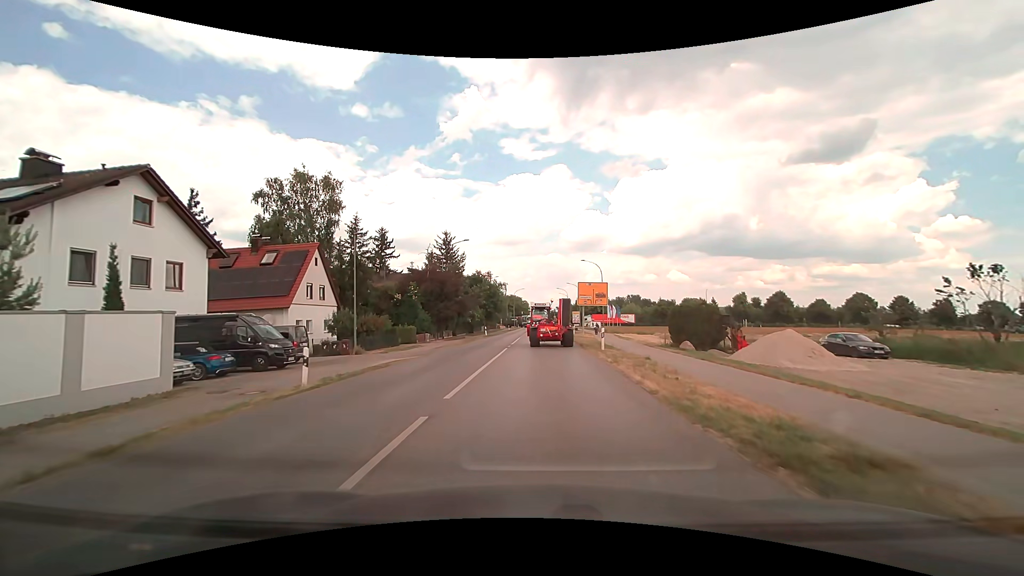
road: tertiary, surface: asphalt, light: Day
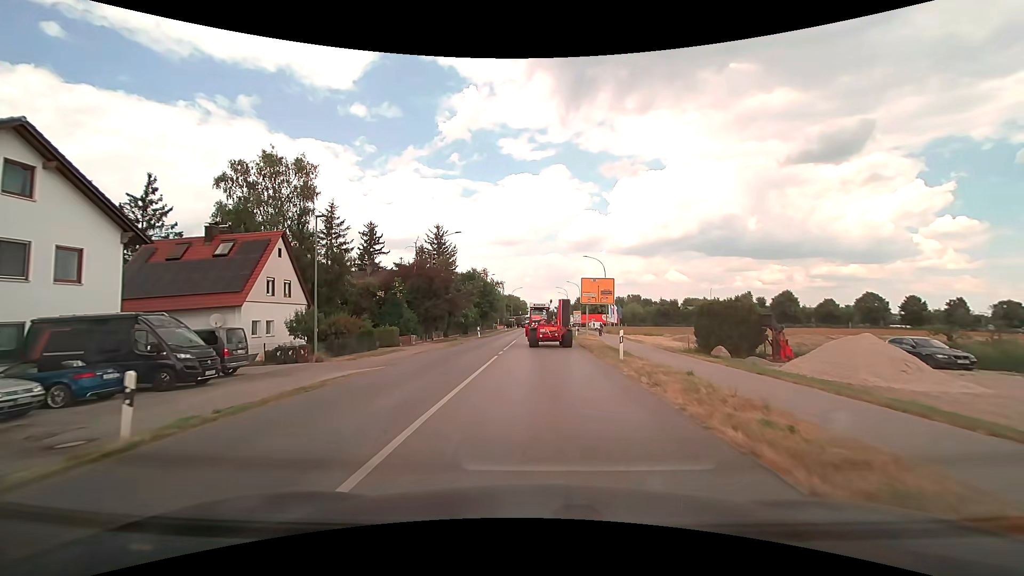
(0.0, +5.5) m; 0°
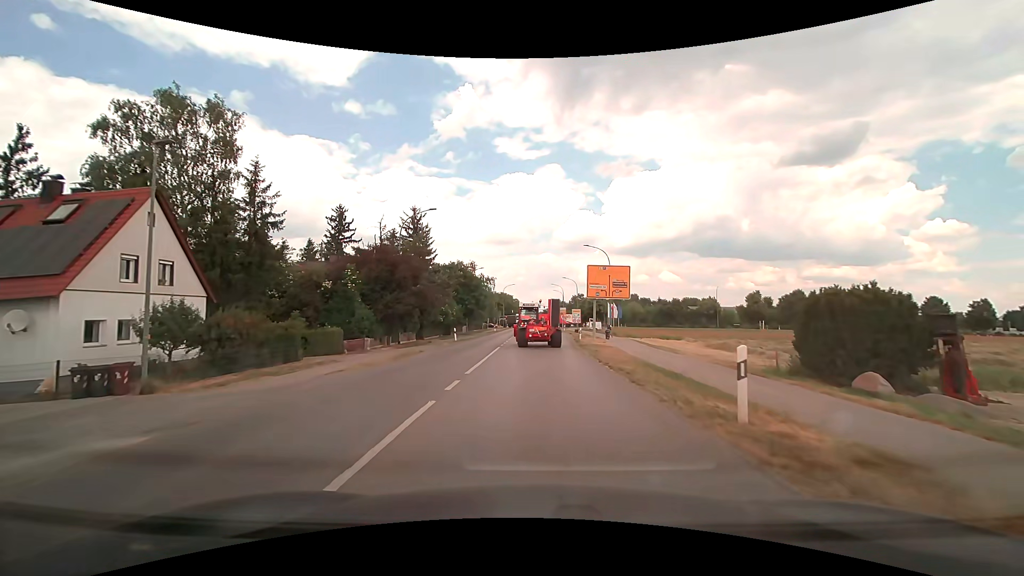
(+0.1, +11.1) m; +1°
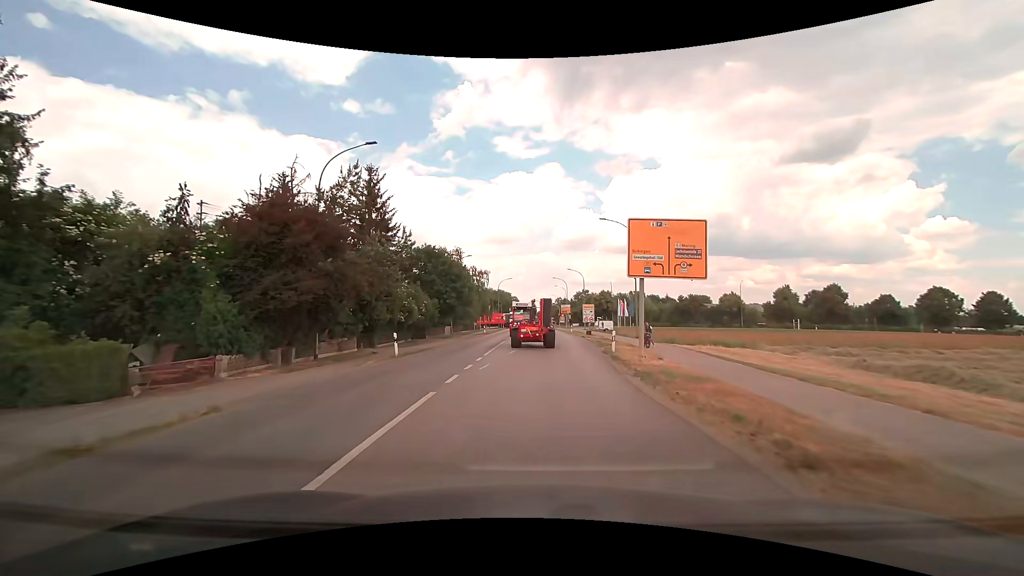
(+0.1, +16.9) m; 0°
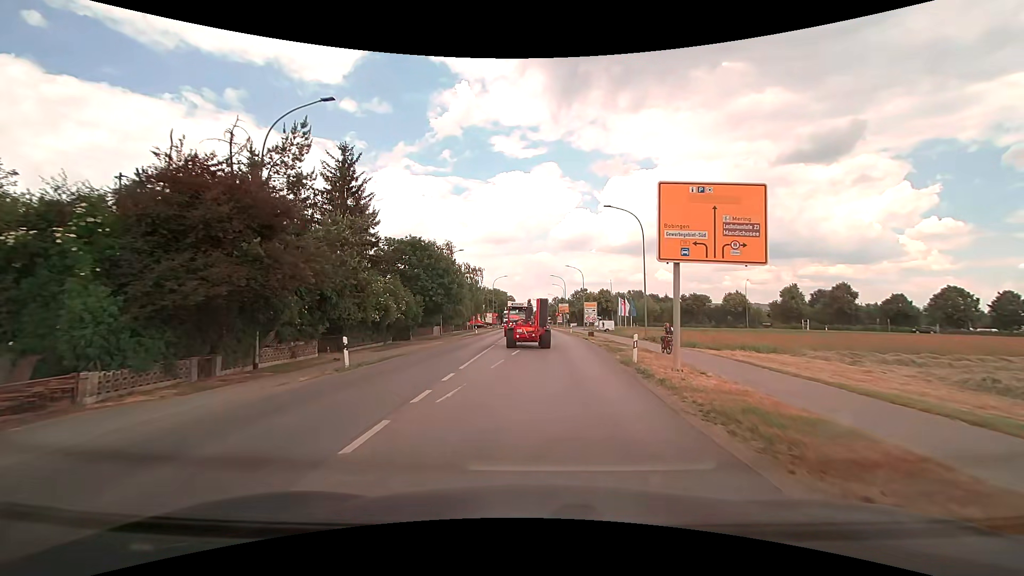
(0.0, +5.6) m; 0°
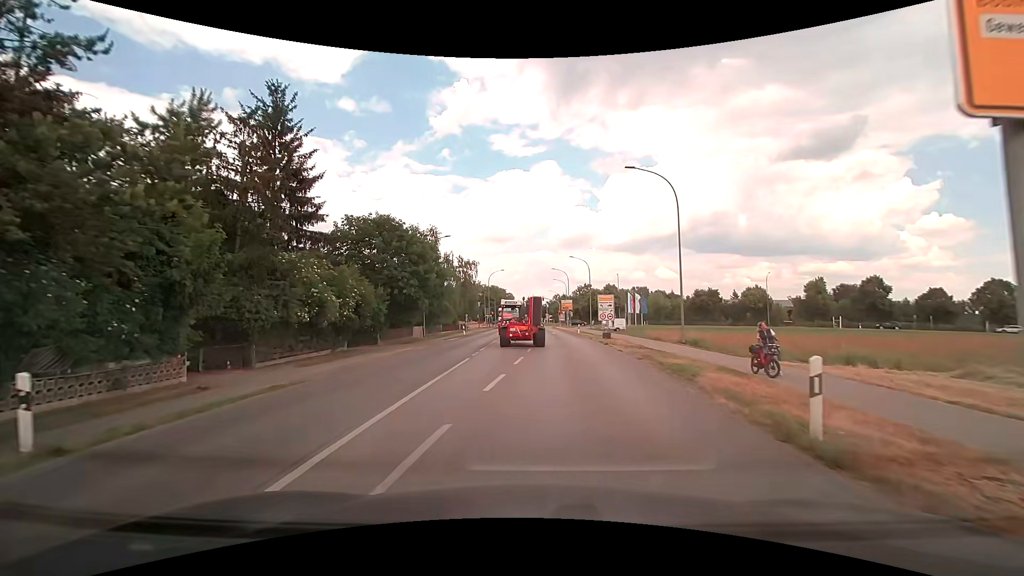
(0.0, +10.9) m; 0°
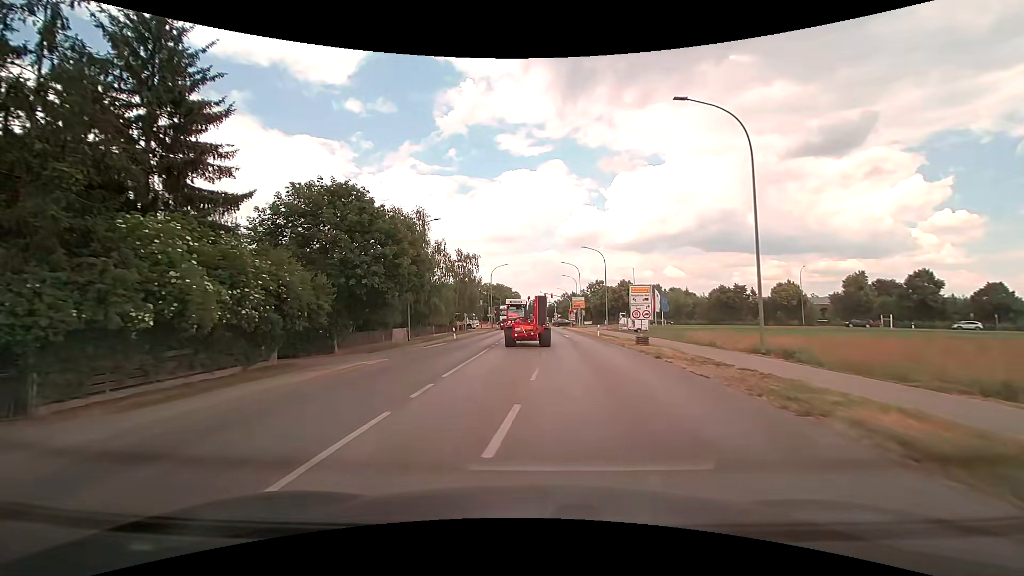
(-0.1, +10.4) m; -1°
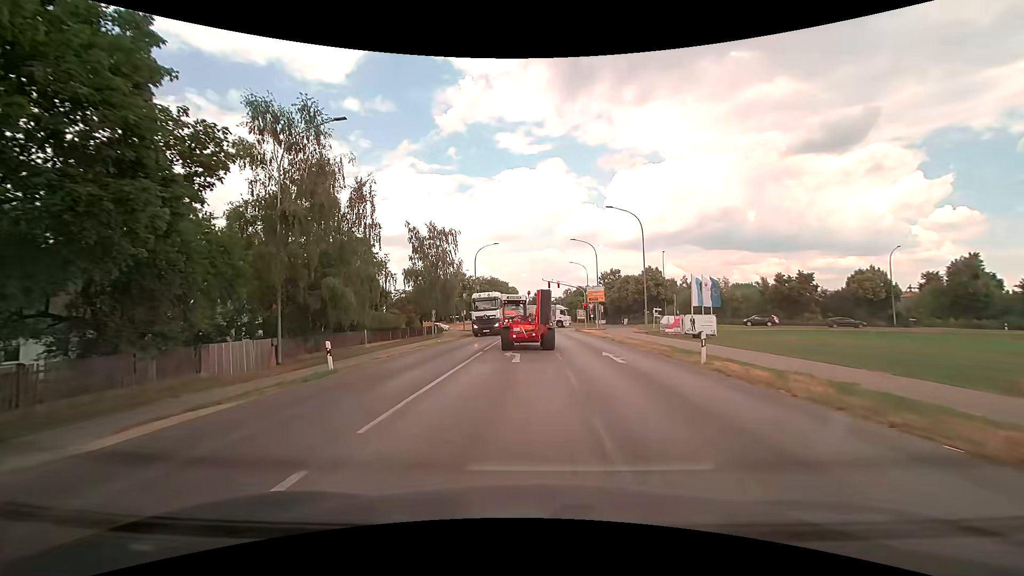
(-0.1, +25.1) m; 0°
